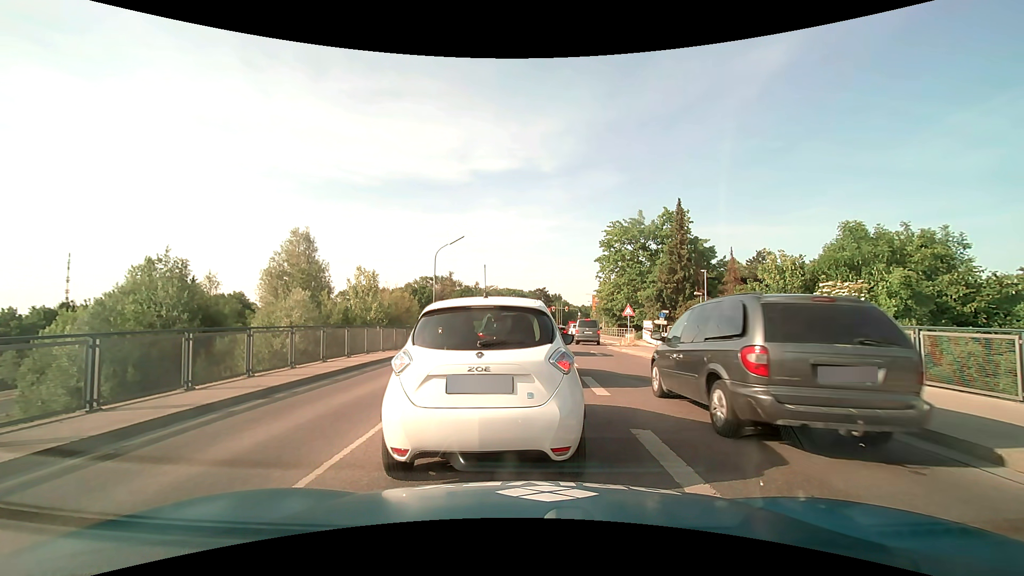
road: secondary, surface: asphalt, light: Day
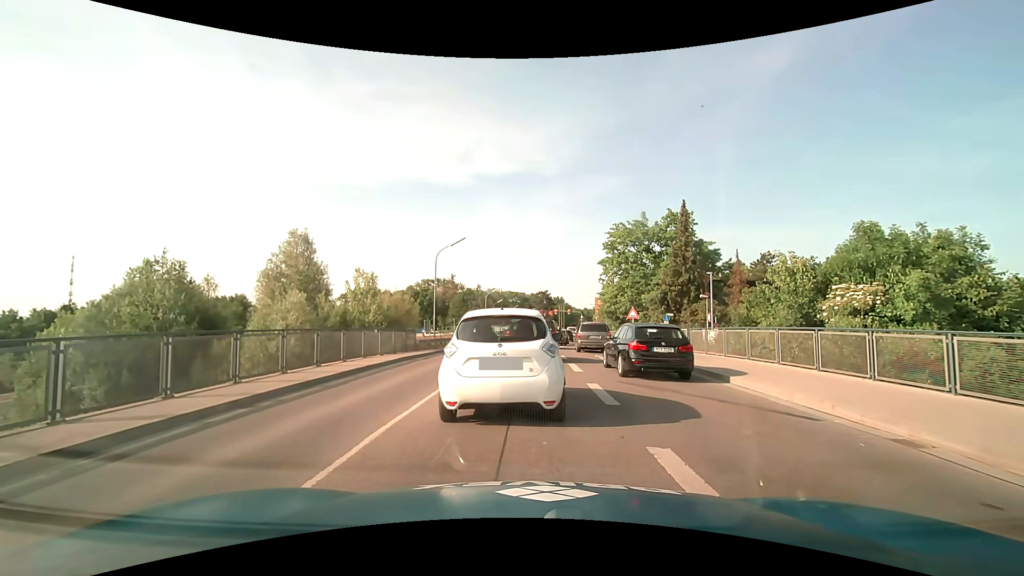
(0.0, +0.8) m; +1°
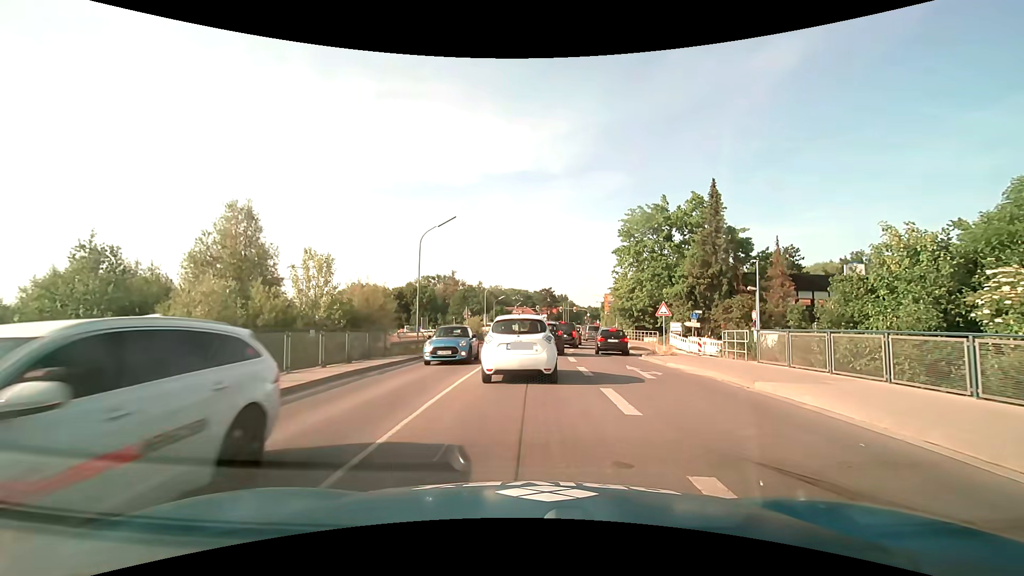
(-0.1, +7.2) m; 0°
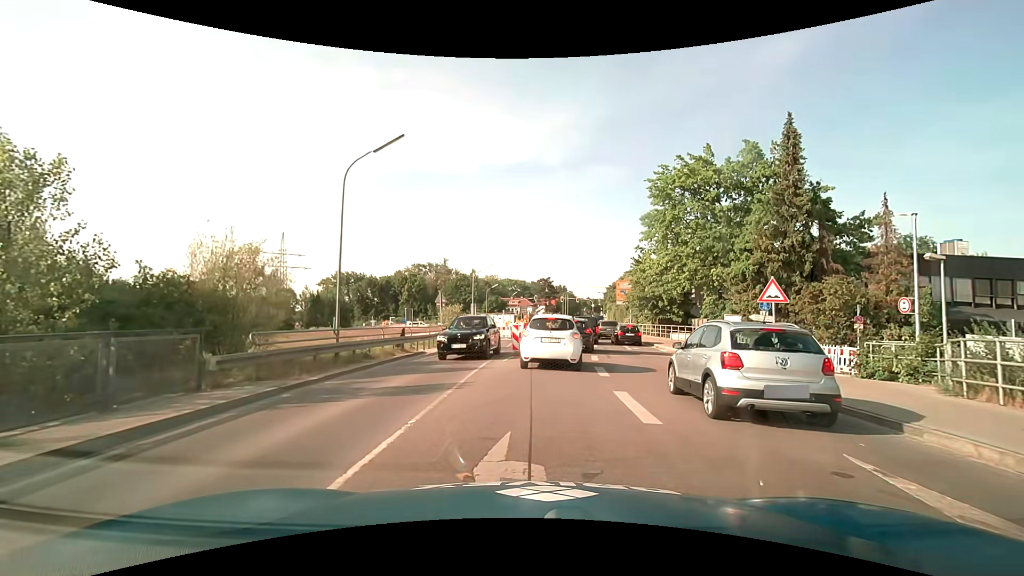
(-0.1, +12.8) m; +1°
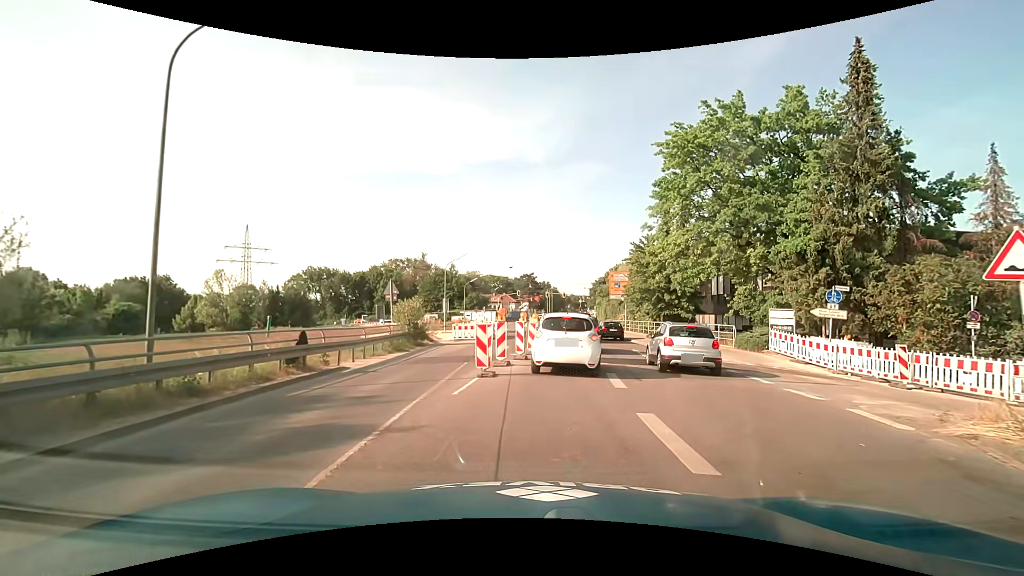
(0.0, +8.2) m; 0°
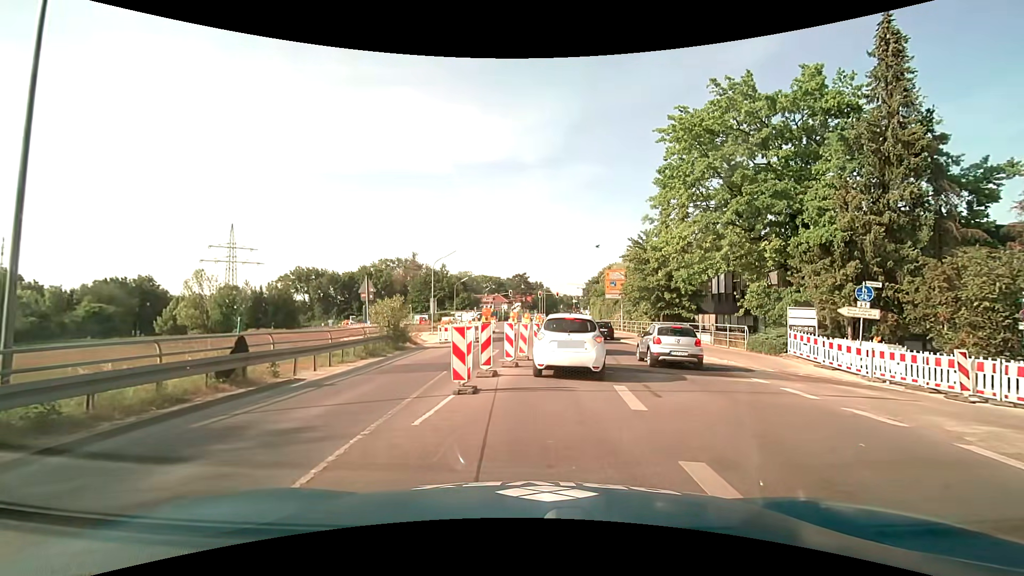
(0.0, +2.5) m; +2°
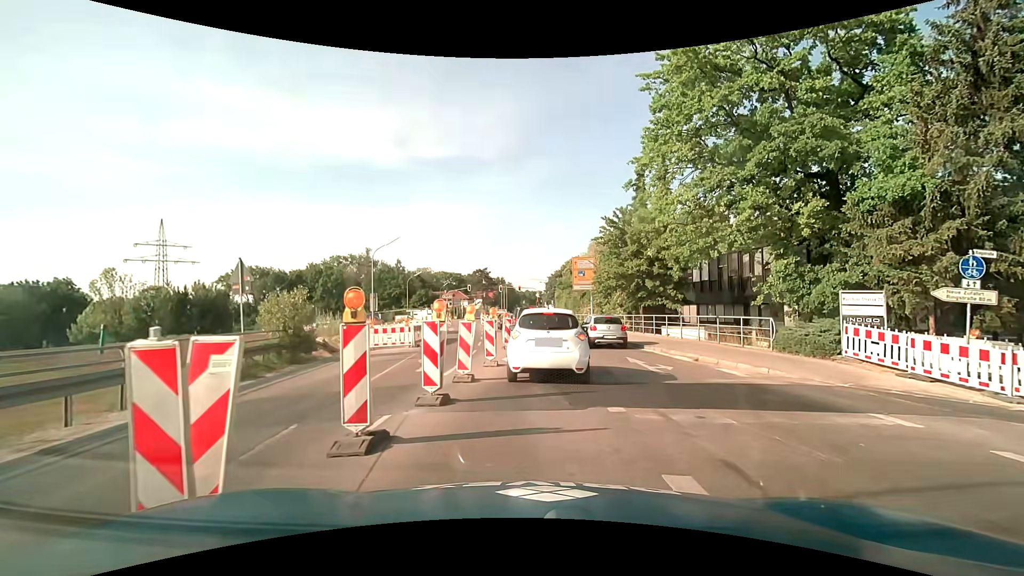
(+0.1, +6.7) m; +3°
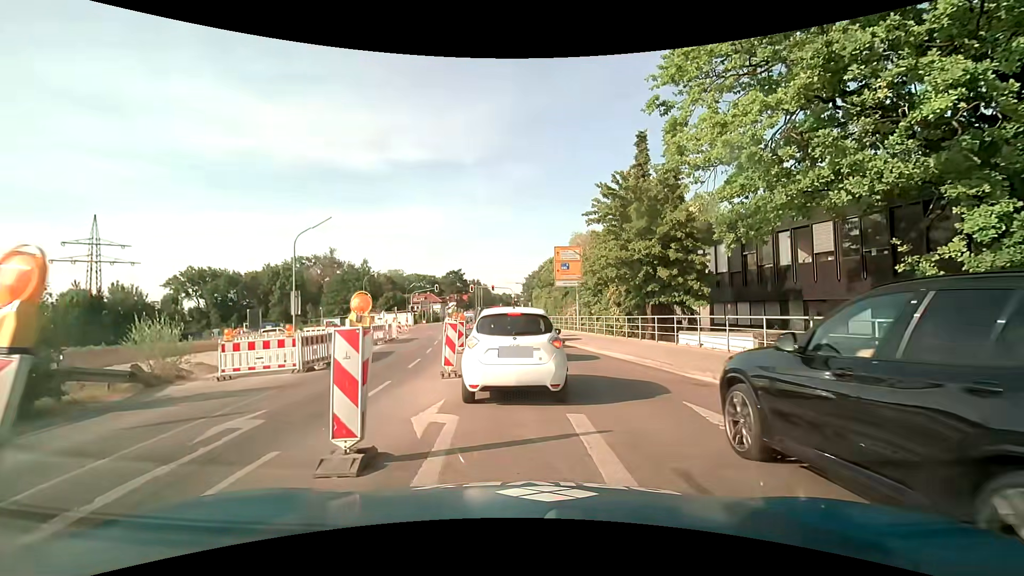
(+0.3, +9.2) m; +2°
